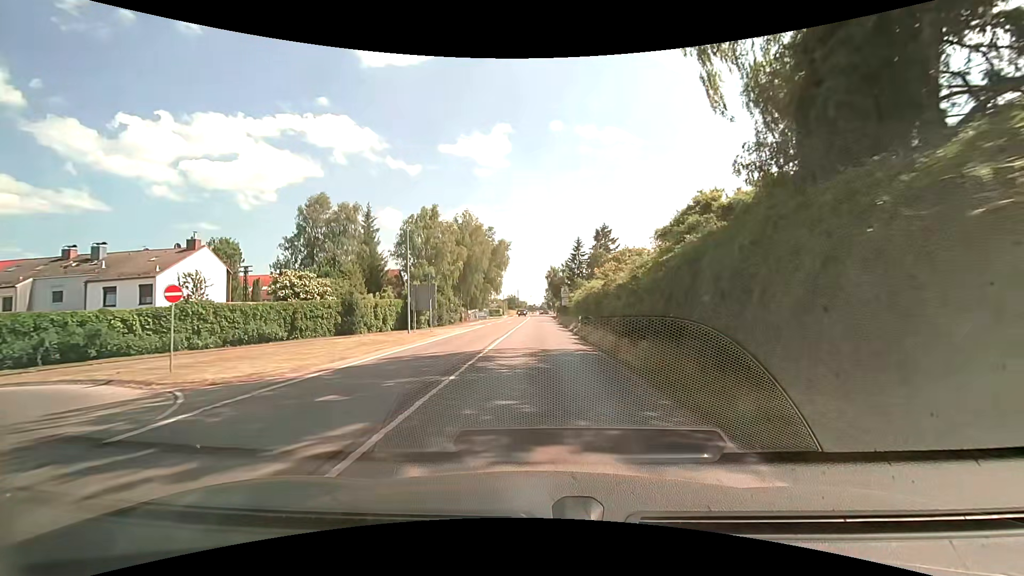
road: secondary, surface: asphalt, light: Day
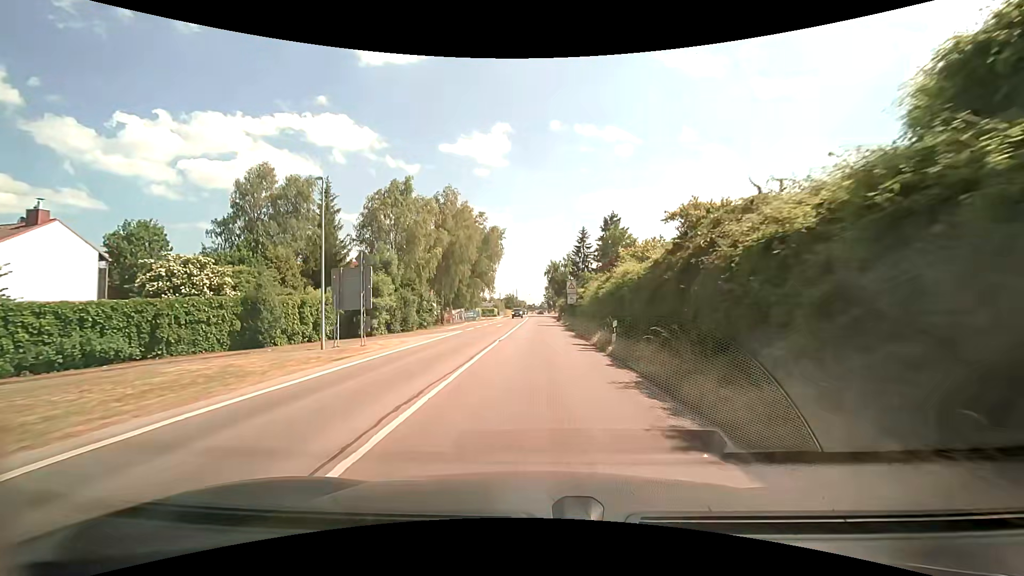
(0.0, +14.9) m; 0°
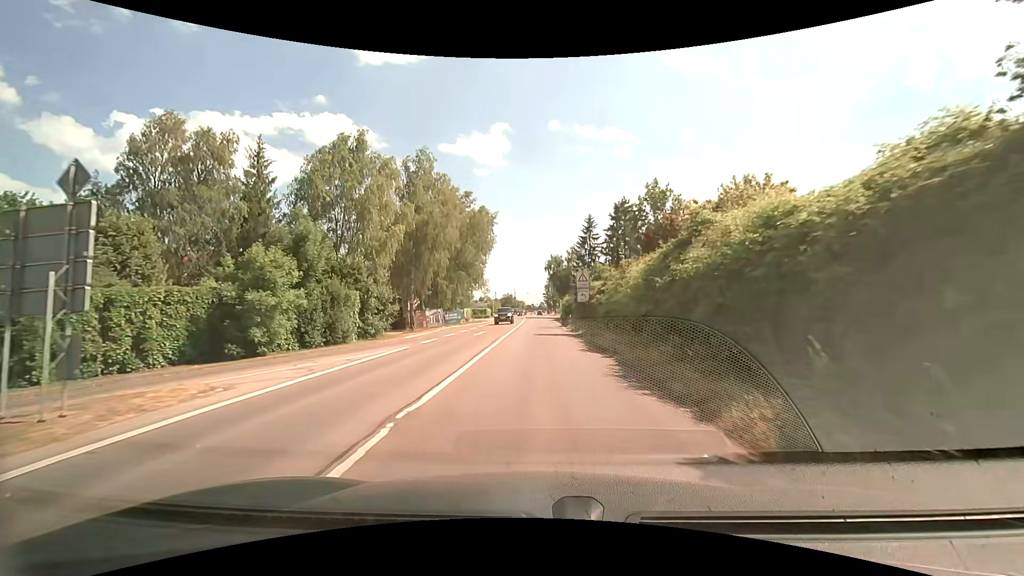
(0.0, +15.0) m; 0°
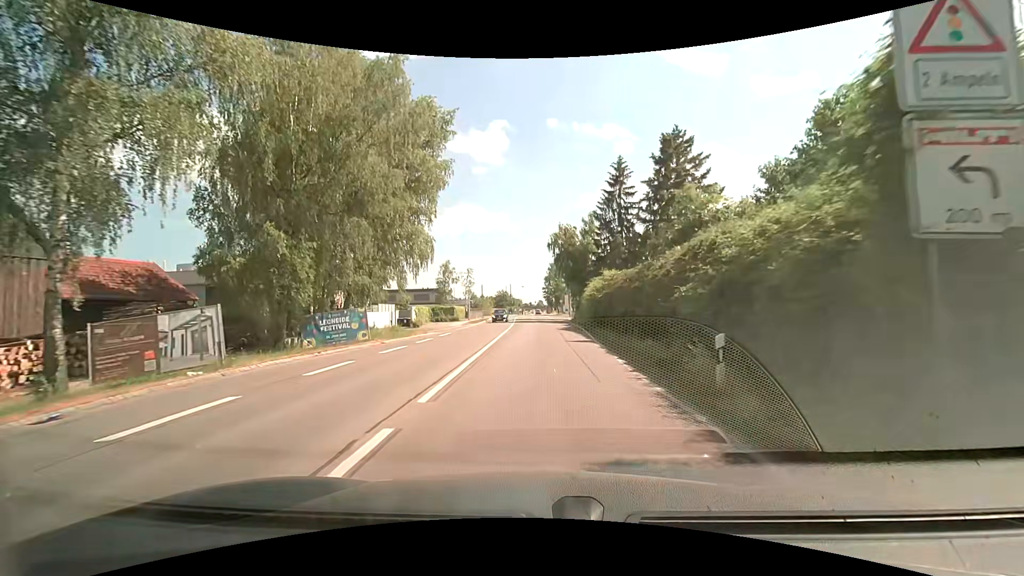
(-0.1, +36.3) m; +1°
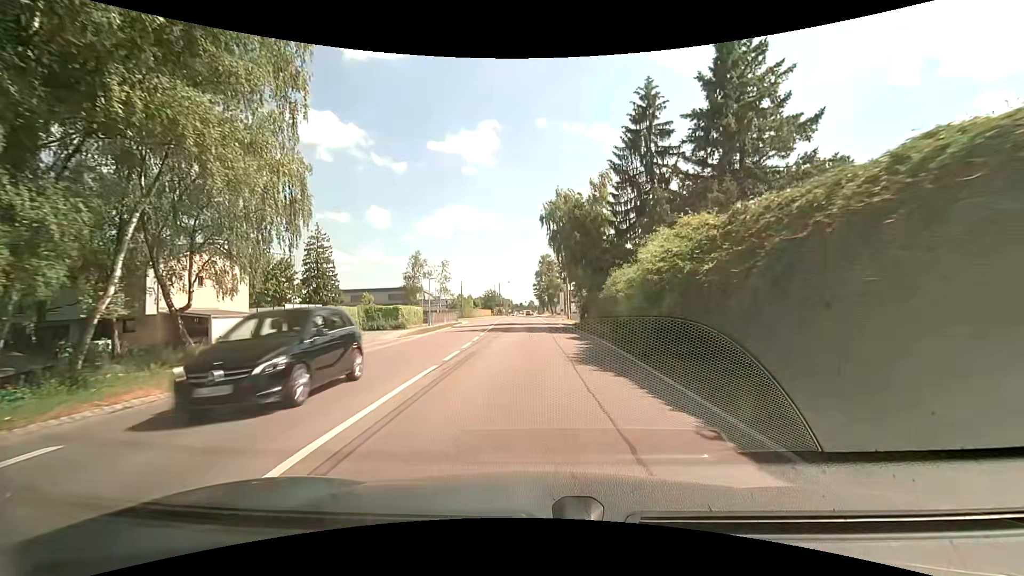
(+0.1, +20.9) m; 0°
(0, +10) (0, +20) (0, +30) (0, +40) (0, +50) (0, +60) (0, +70) (-1, +80) (-1, +90) (-1, +100) m
